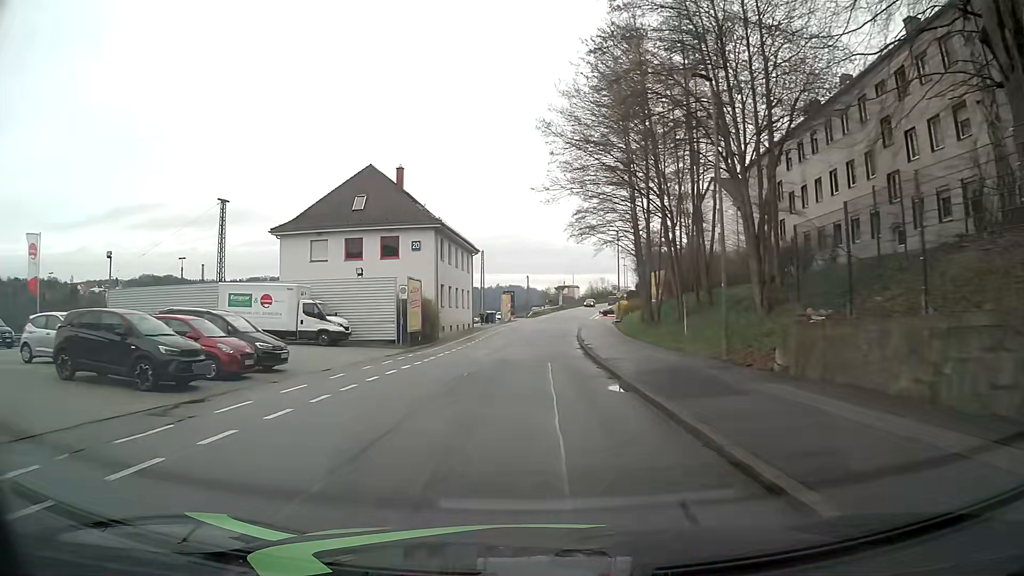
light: Day
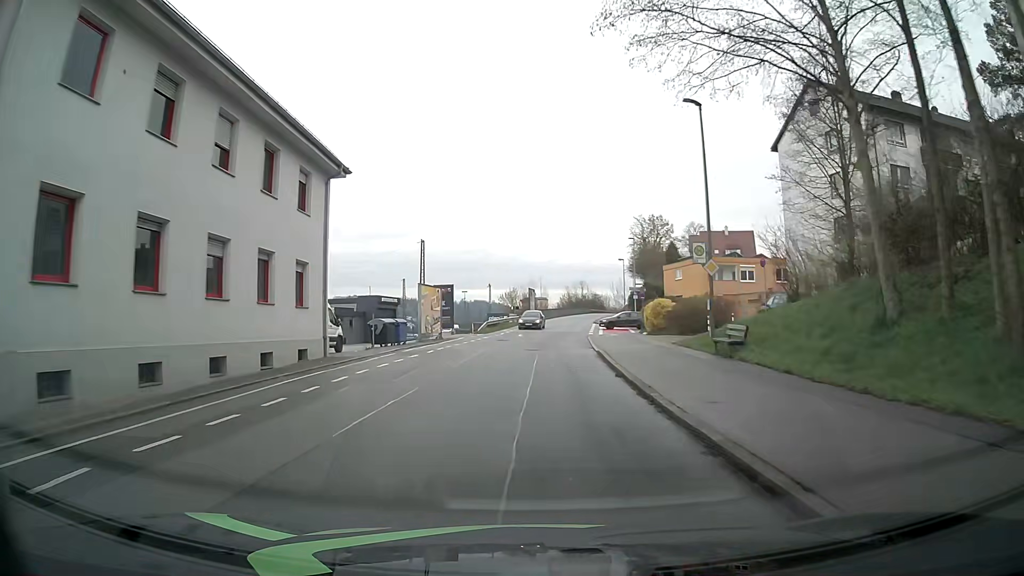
(+0.6, +37.7) m; +3°
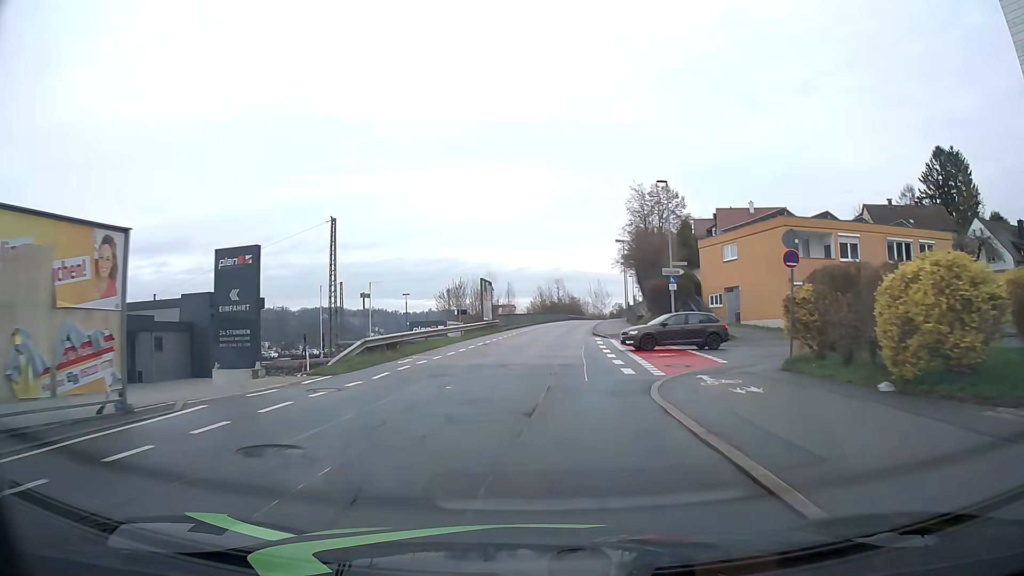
(+1.0, +29.9) m; +3°
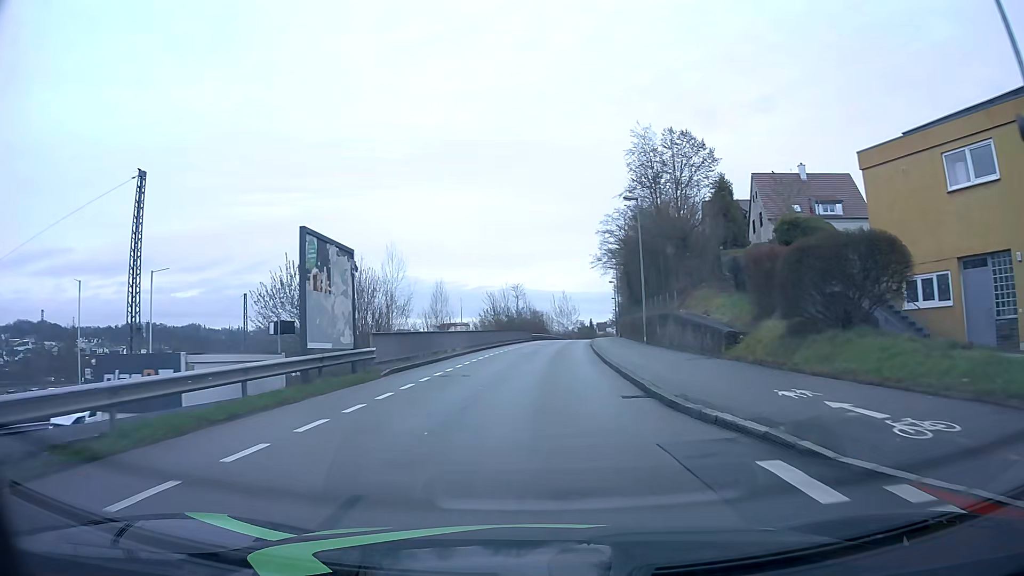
(+0.5, +29.8) m; +3°
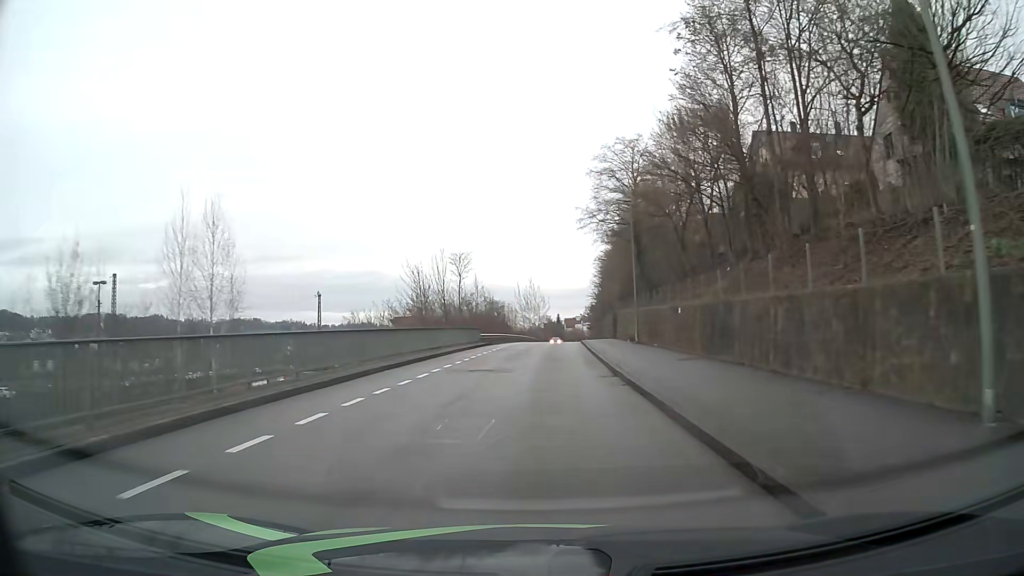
(+1.0, +29.9) m; +4°
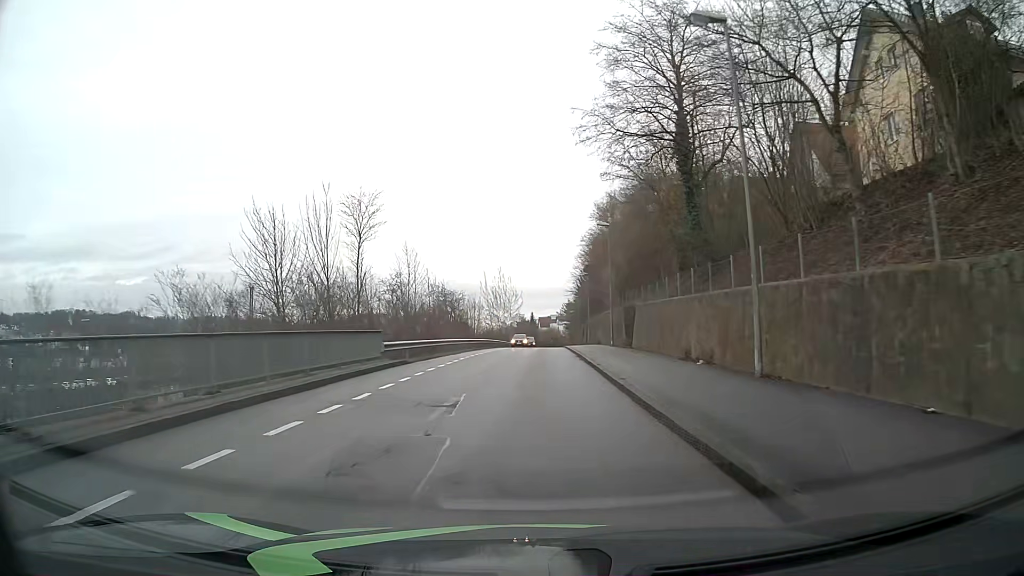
(+0.4, +23.1) m; +2°
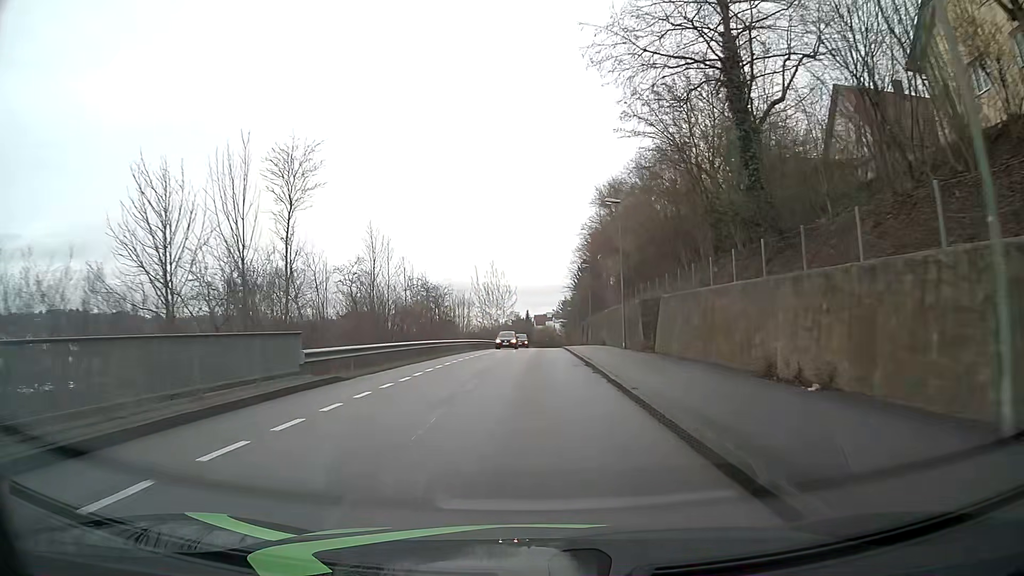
(+0.1, +7.8) m; +1°
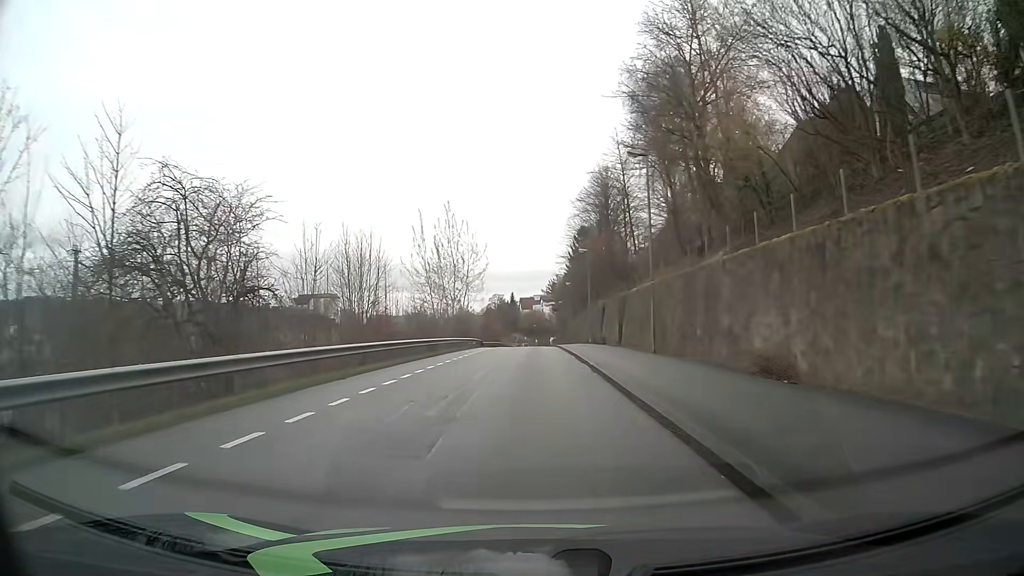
(+0.5, +39.9) m; +1°
(0, +10) (0, +20) (0, +30) (0, +40) (0, +50) (0, +60) (0, +70) (0, +80) (0, +90) (0, +100) m
